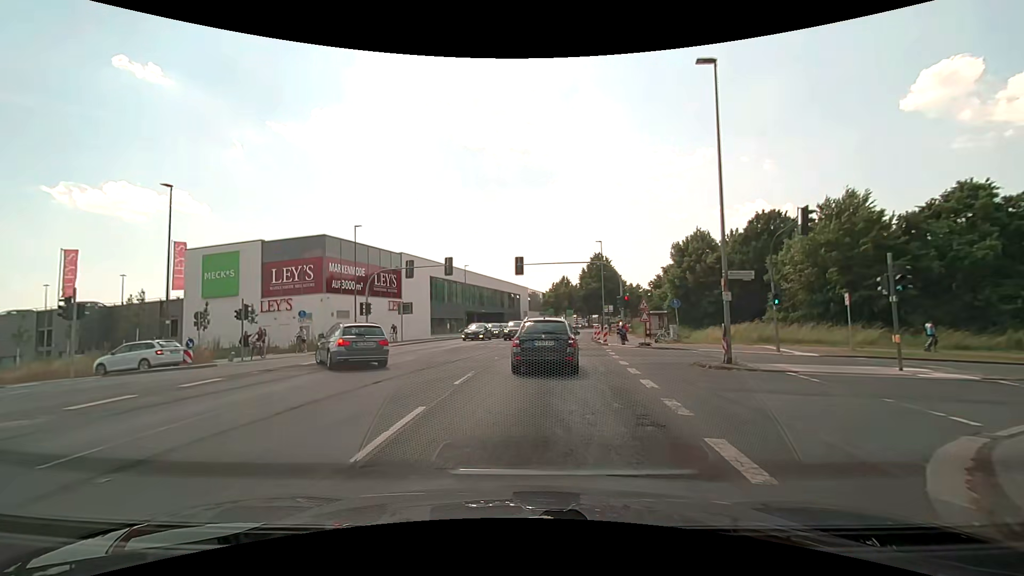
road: secondary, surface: asphalt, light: Day
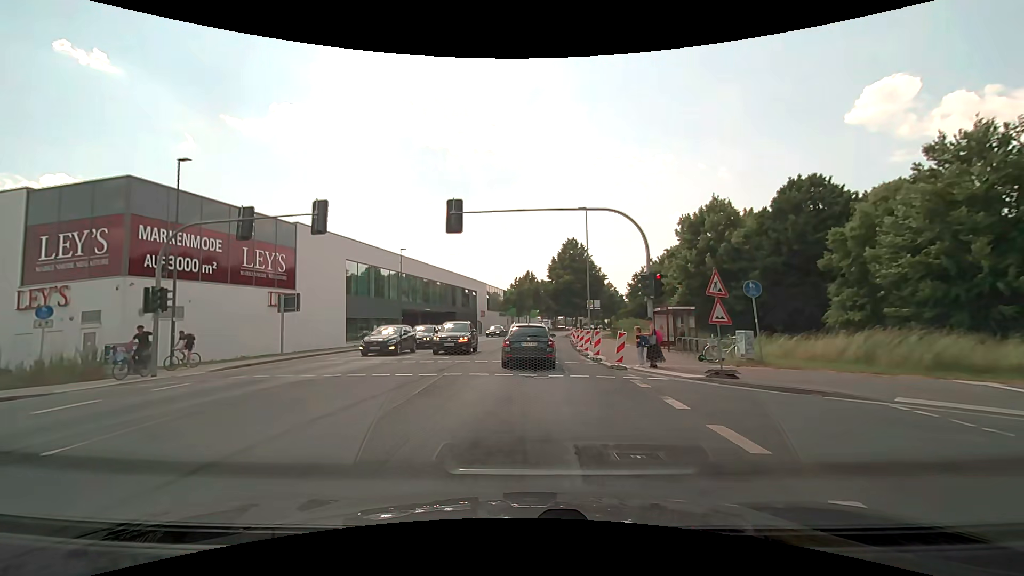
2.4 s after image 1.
(+0.8, +17.3) m; +4°
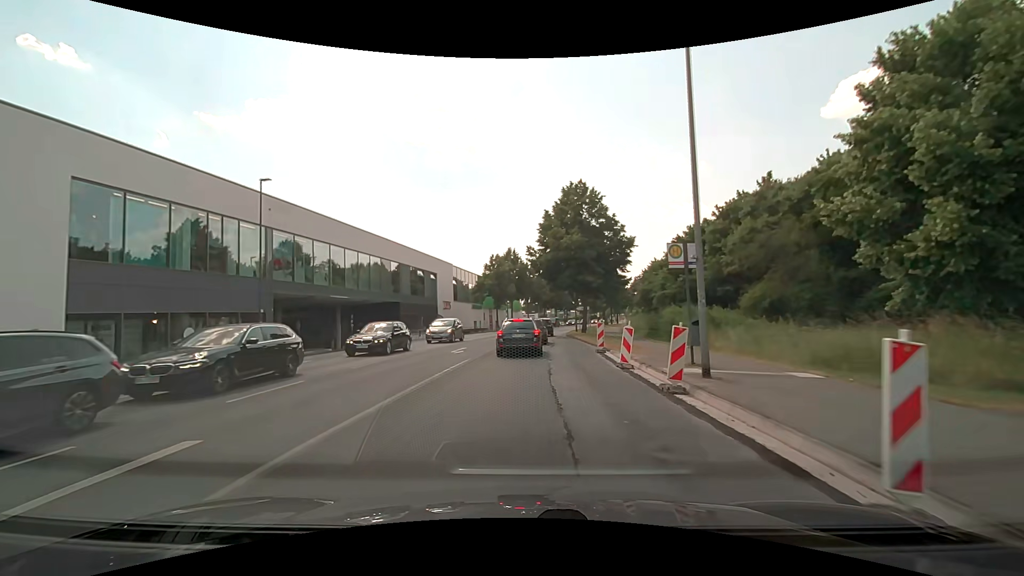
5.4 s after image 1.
(+0.7, +26.6) m; +2°
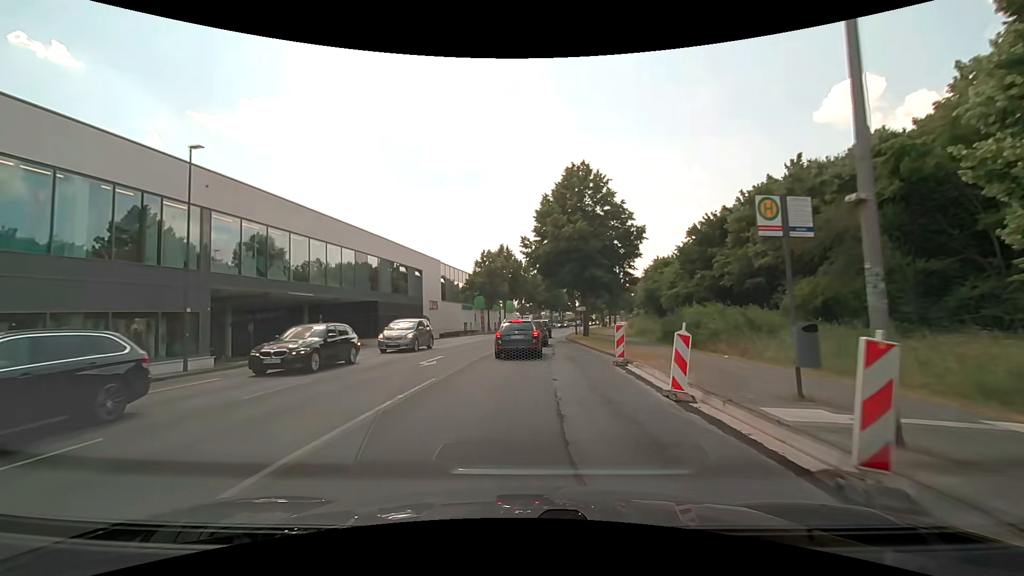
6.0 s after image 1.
(+0.1, +5.7) m; +1°
(0, +10) (0, +20) (+1, +30) (+1, +40) (+2, +50) (+3, +60) (+5, +70) (+7, +79) (+9, +89) (+11, +99) m
